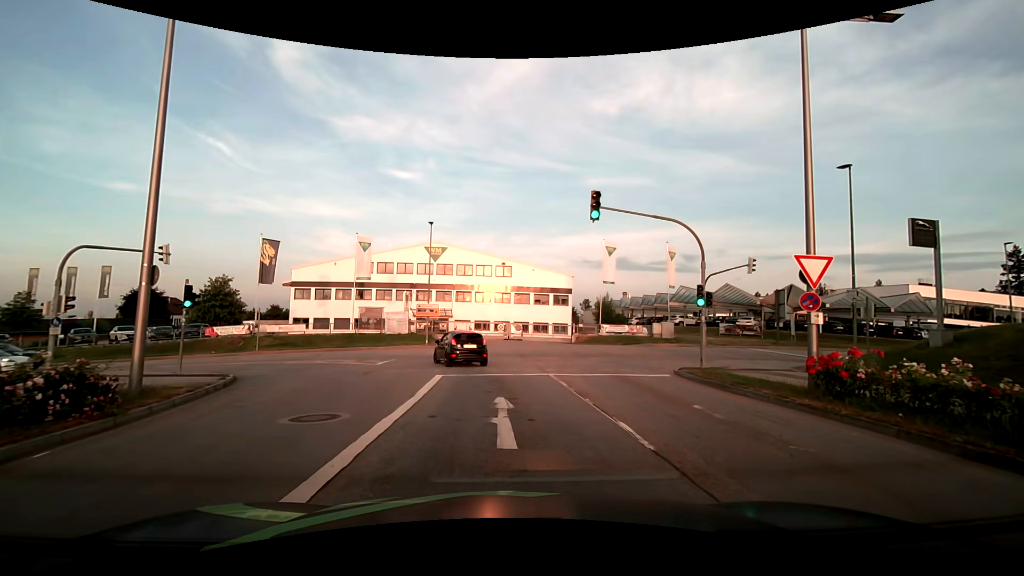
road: secondary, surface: asphalt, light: Day
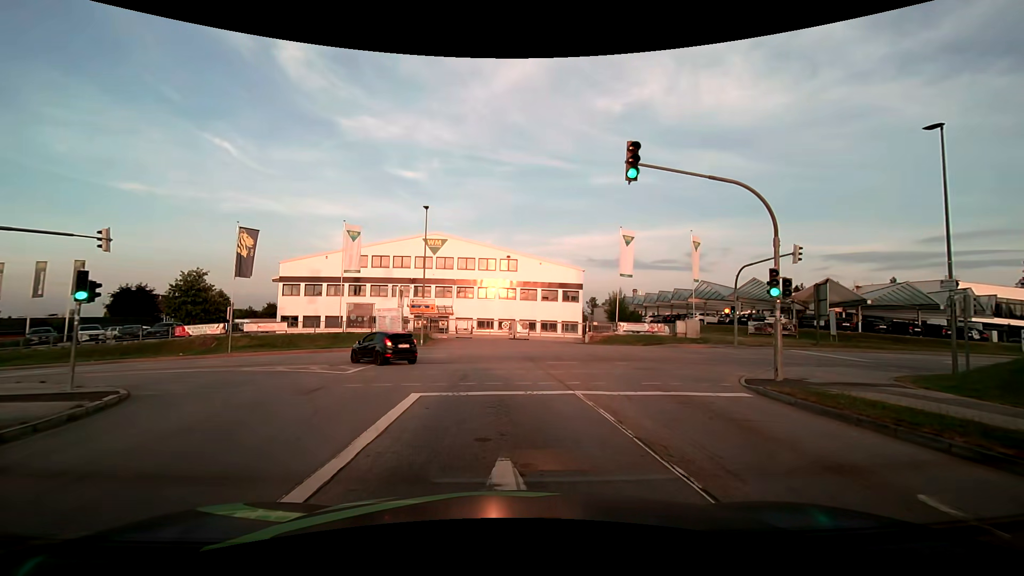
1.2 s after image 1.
(0.0, +5.0) m; 0°
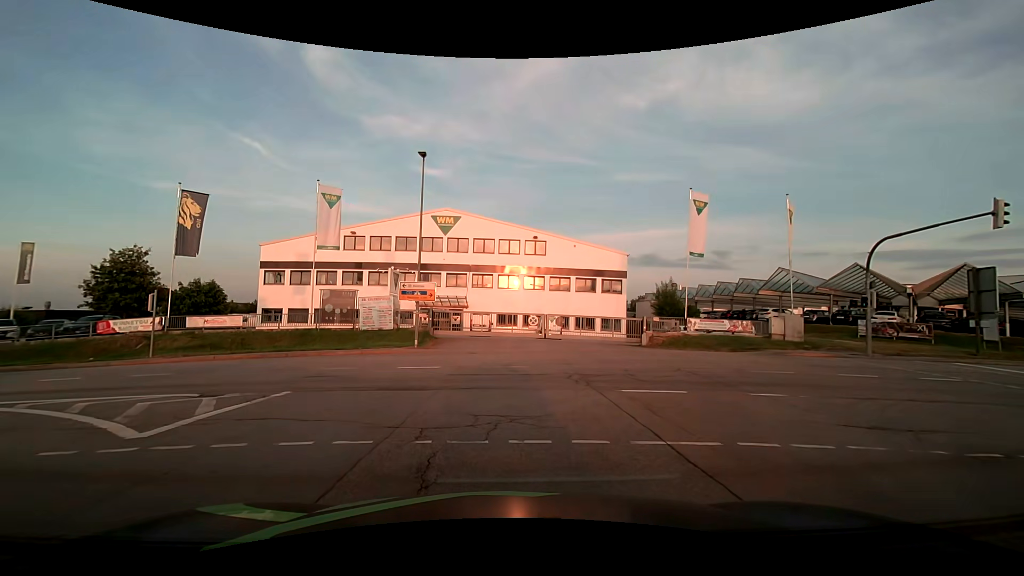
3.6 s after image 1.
(-0.2, +11.0) m; -1°
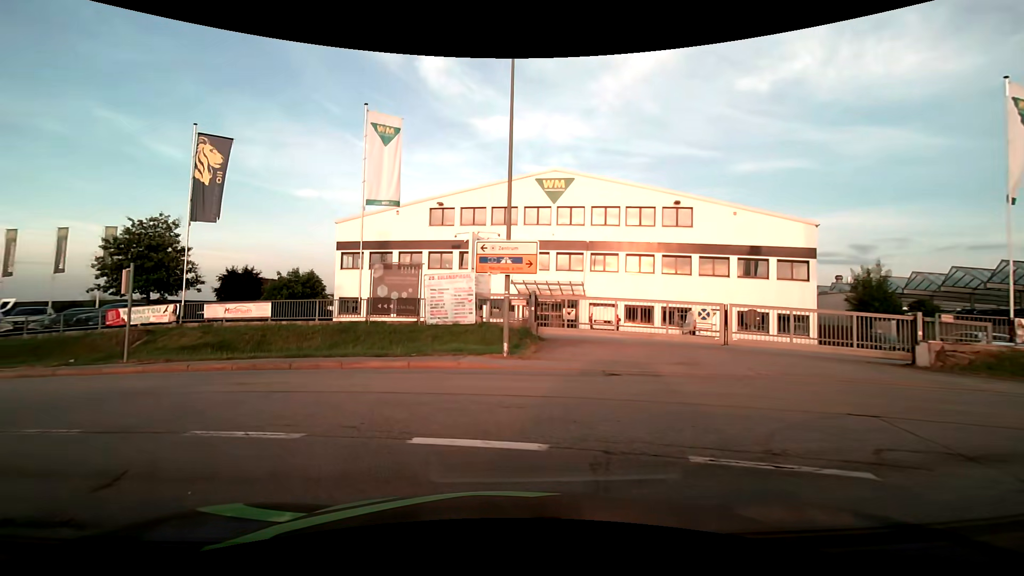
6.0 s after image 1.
(-1.2, +11.8) m; -12°
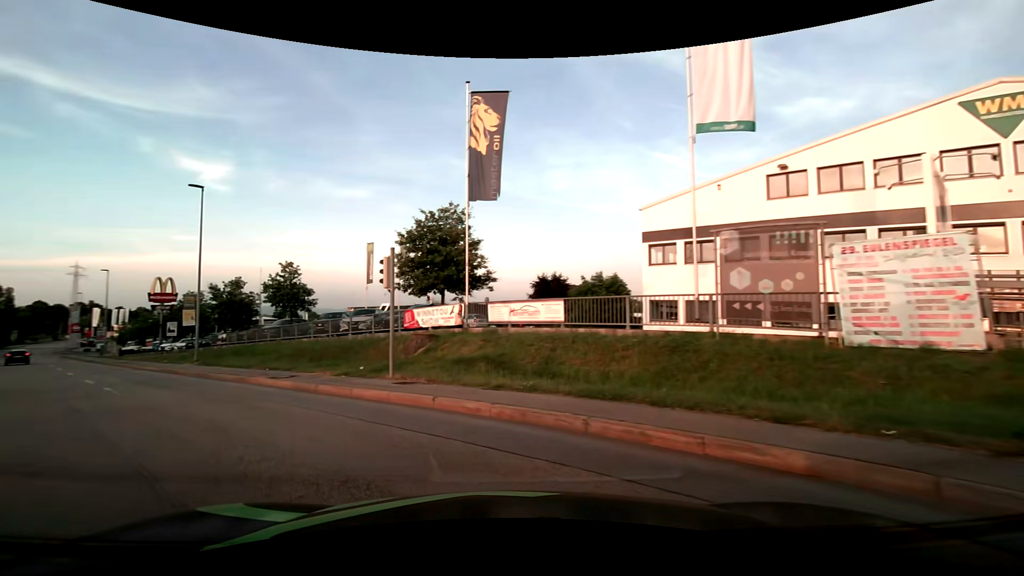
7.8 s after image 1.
(-2.4, +8.6) m; -34°
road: tertiary
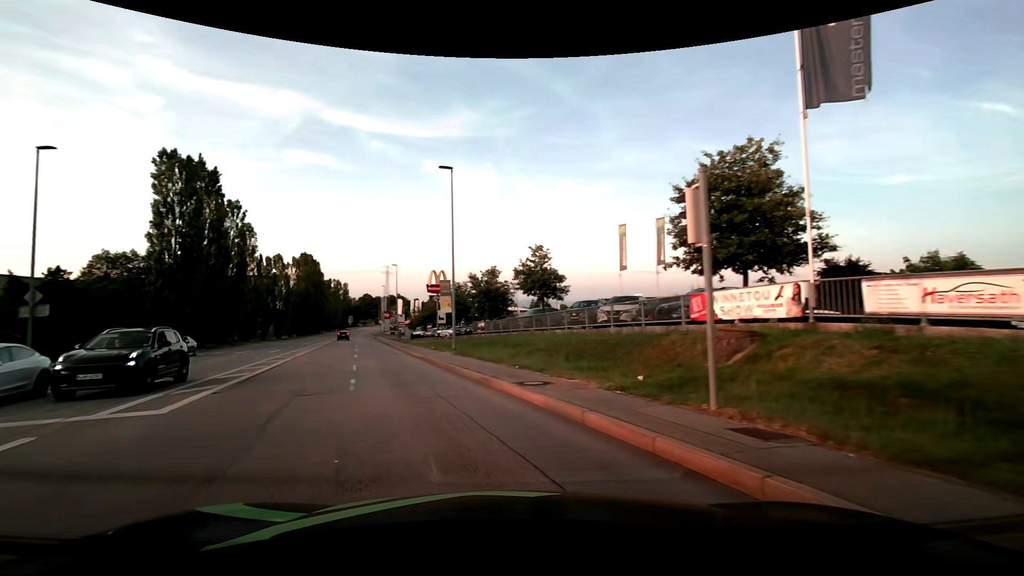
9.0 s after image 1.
(-1.6, +6.1) m; -28°
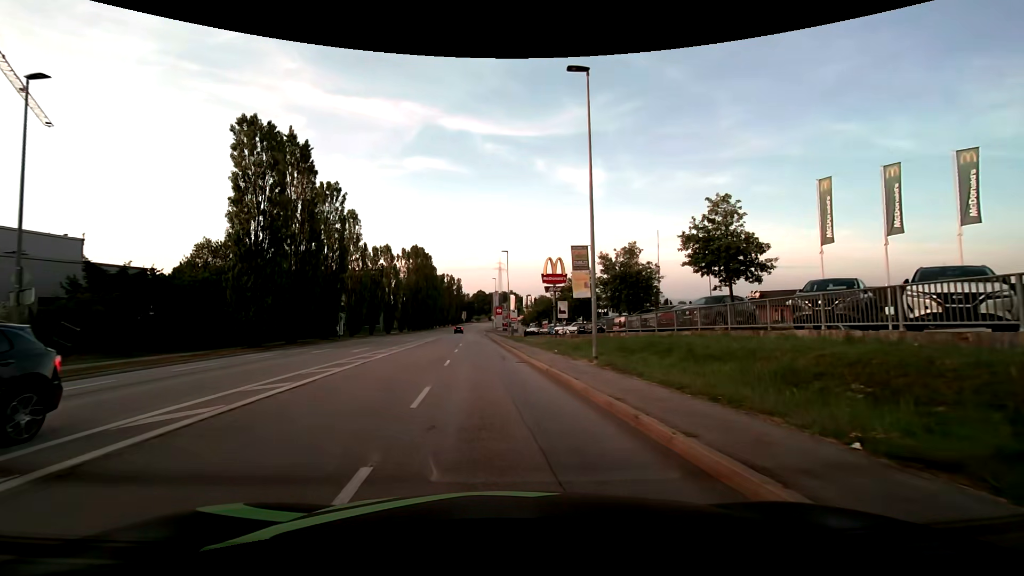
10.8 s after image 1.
(-1.6, +10.4) m; -12°
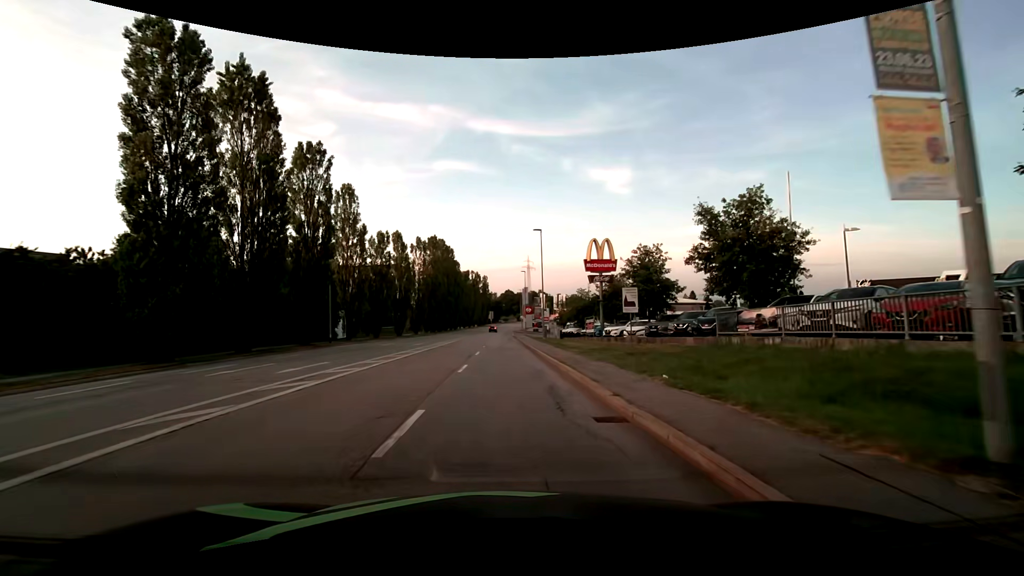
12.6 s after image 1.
(-0.6, +13.1) m; -4°
(0, +10) (0, +20) (0, +30) (0, +40) (0, +50) (-1, +60) (-1, +70) (-1, +80) (-1, +90) (-1, +100) m
